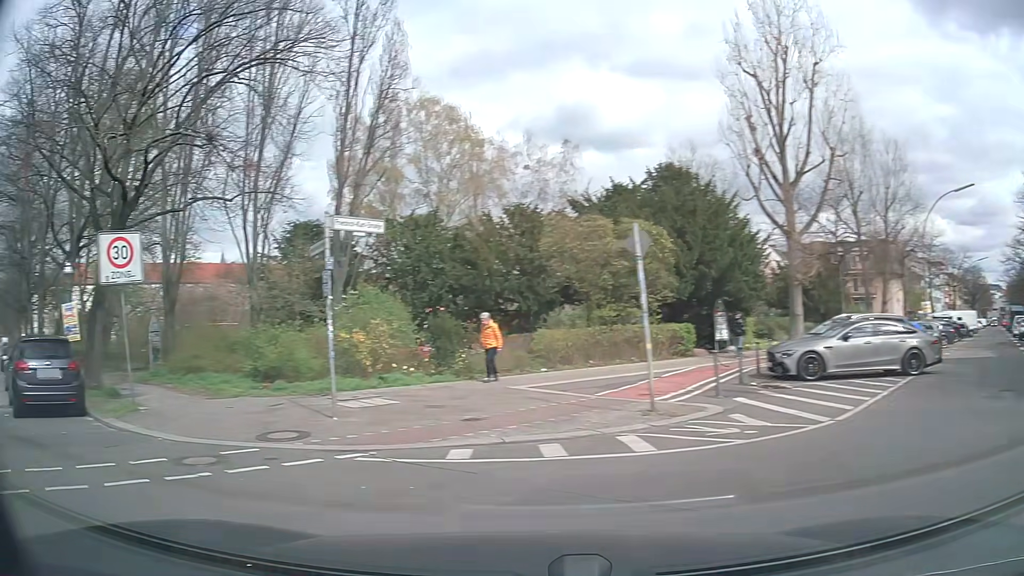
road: residential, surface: asphalt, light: Day
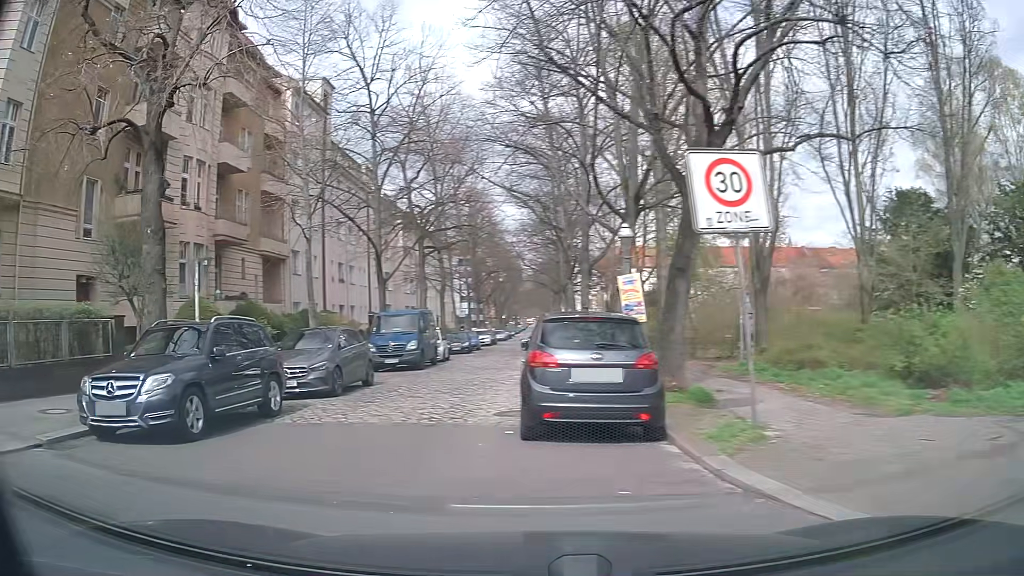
(-2.4, +5.0) m; -47°
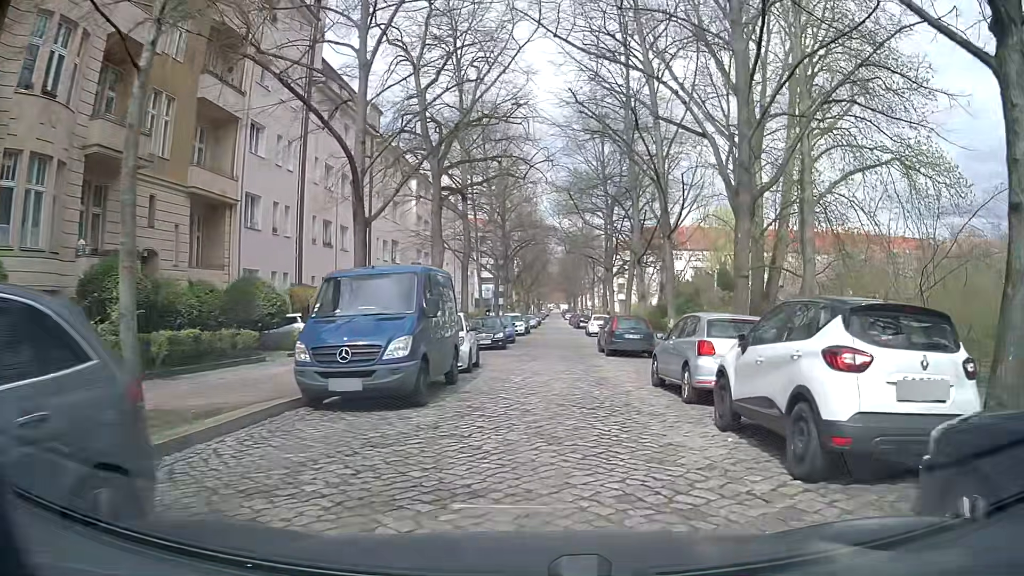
(-2.5, +14.6) m; -3°
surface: sett
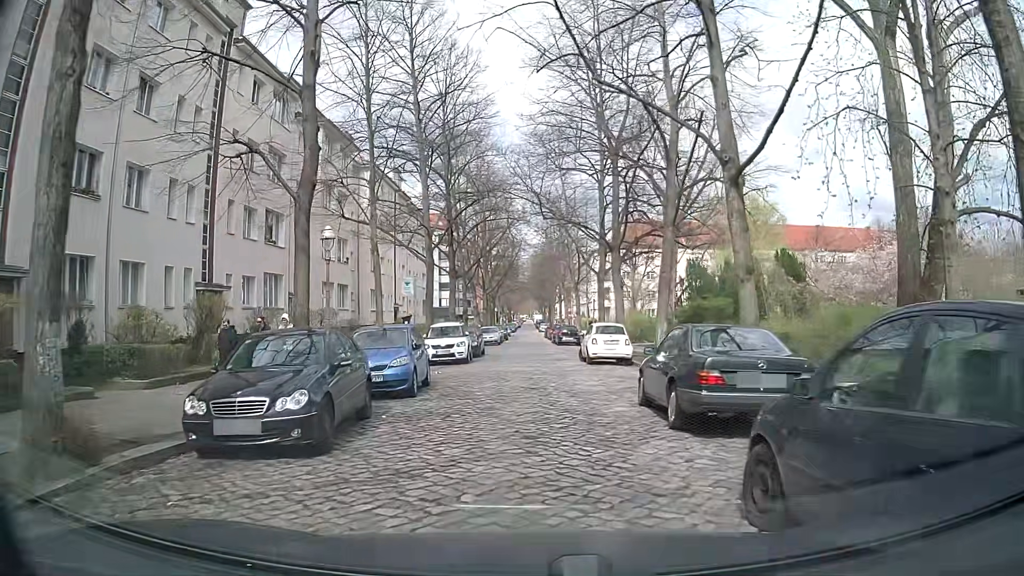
(+1.0, +21.4) m; +3°
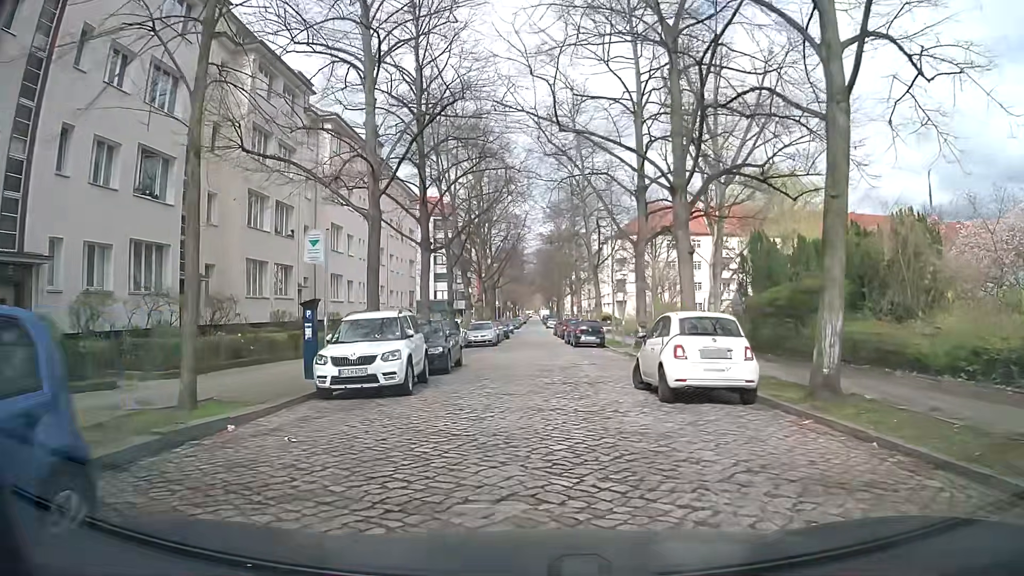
(-0.1, +13.1) m; -1°
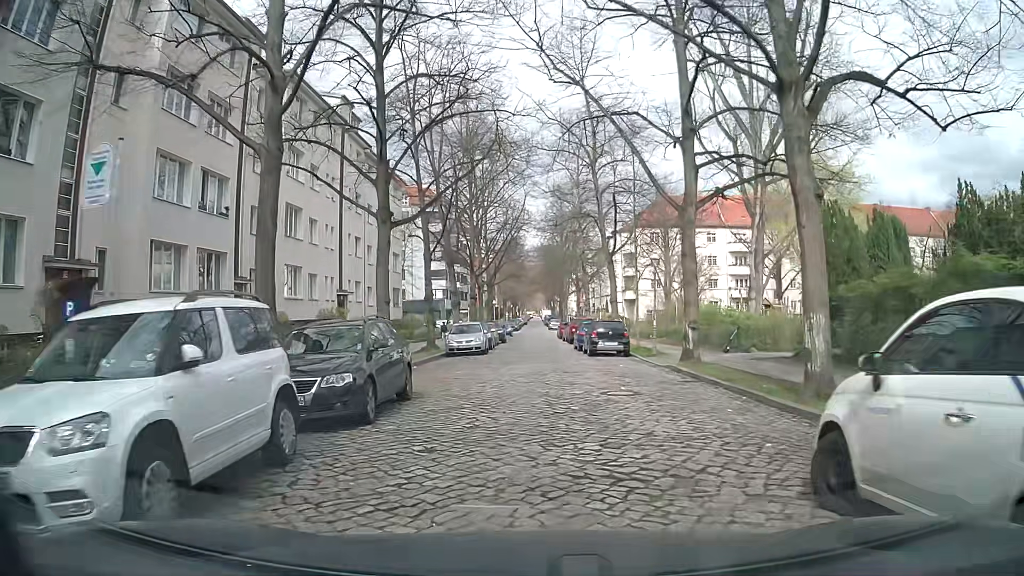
(-0.1, +8.8) m; 0°
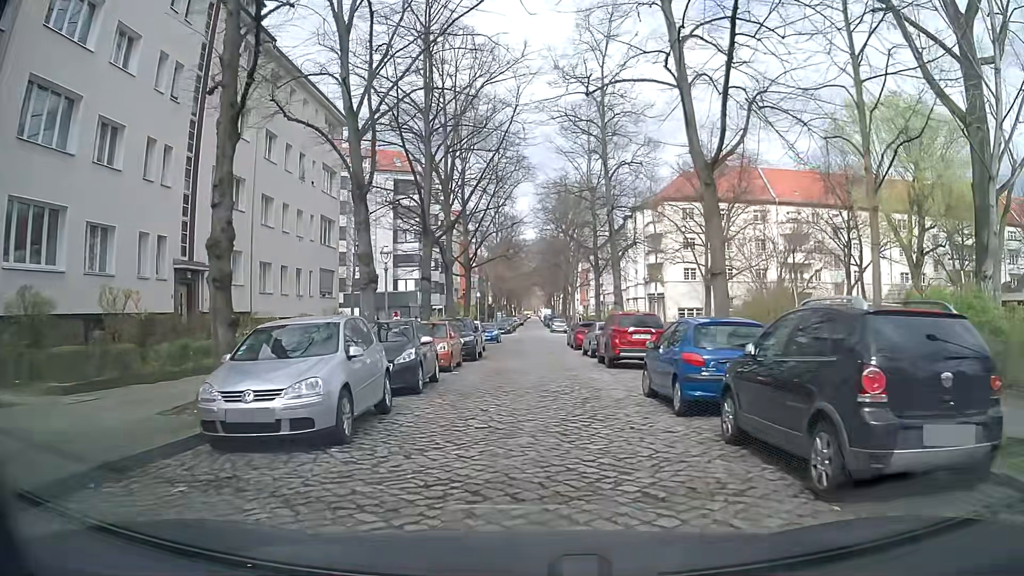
(-0.1, +21.9) m; +1°
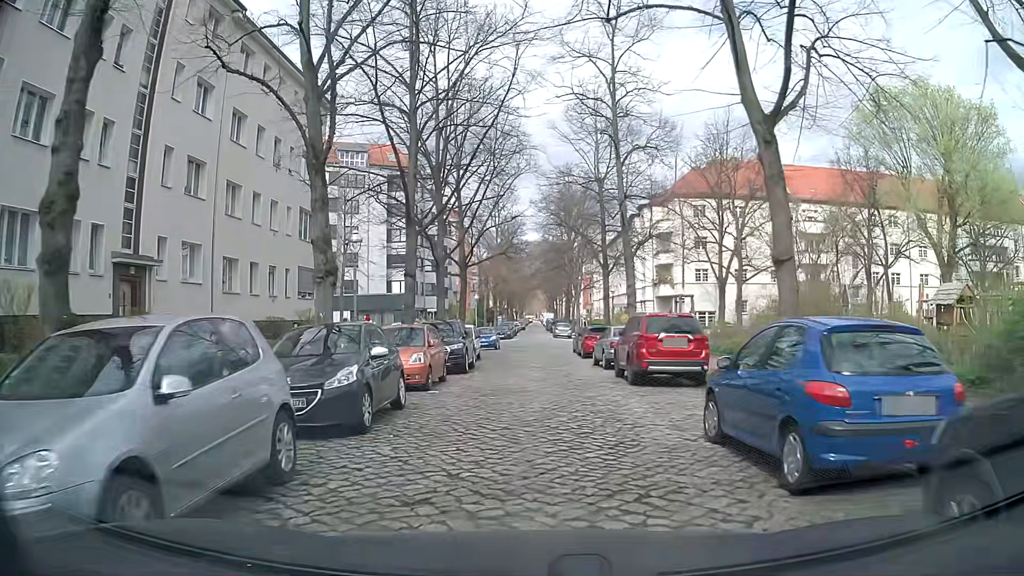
(-0.1, +4.4) m; -2°
